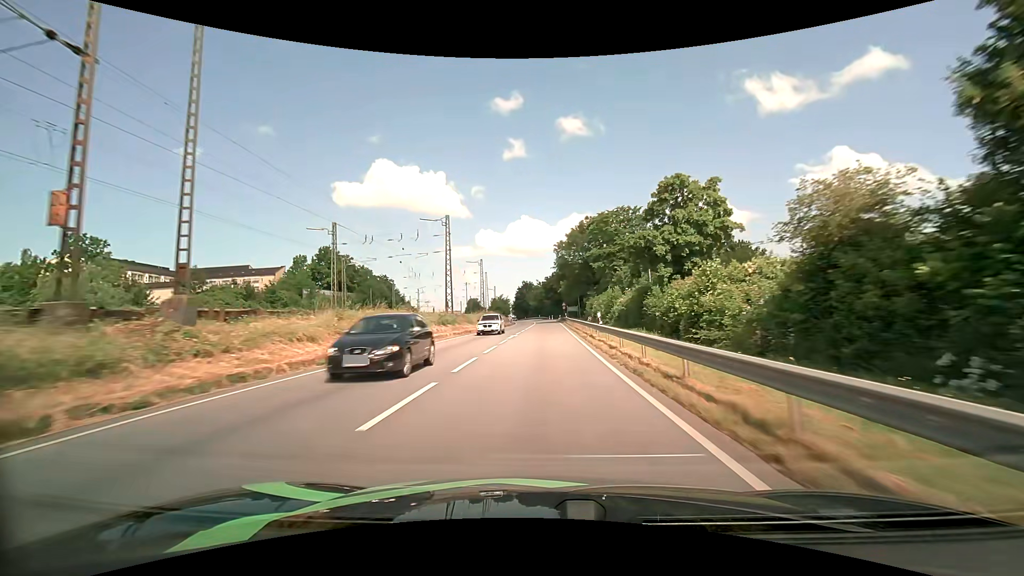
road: primary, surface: asphalt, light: Day
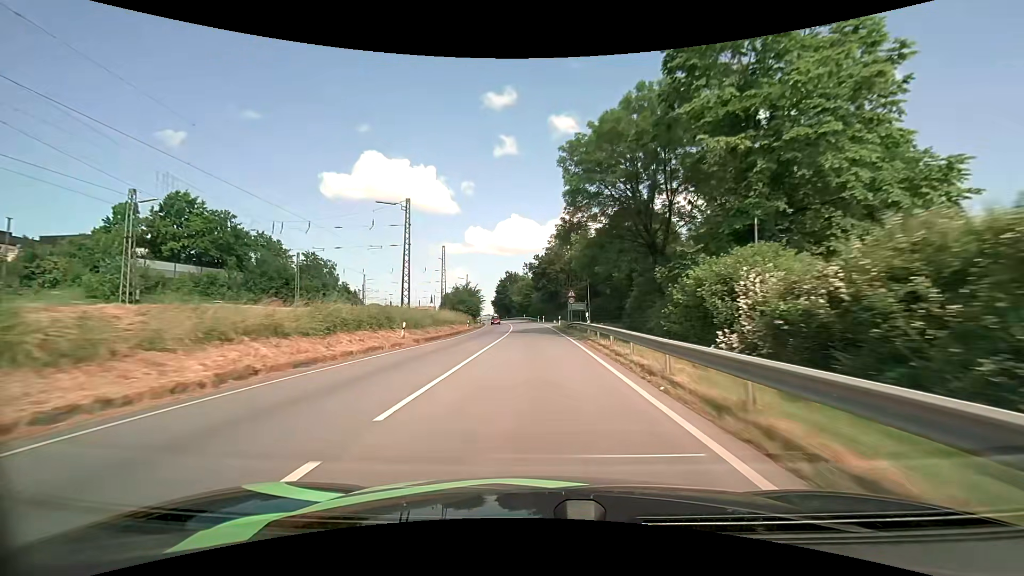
(+0.8, +47.2) m; +1°
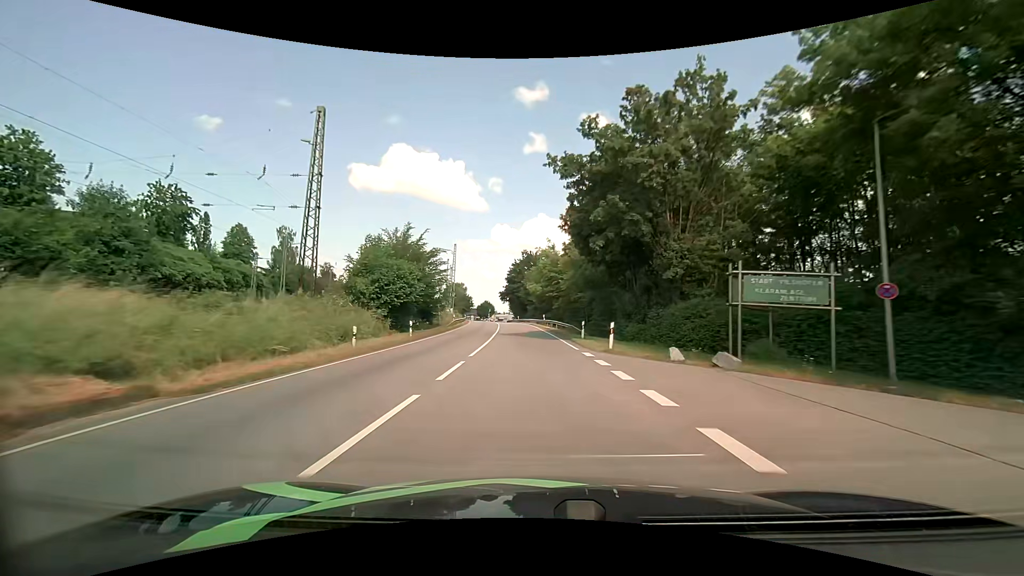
(-1.0, +57.3) m; -3°
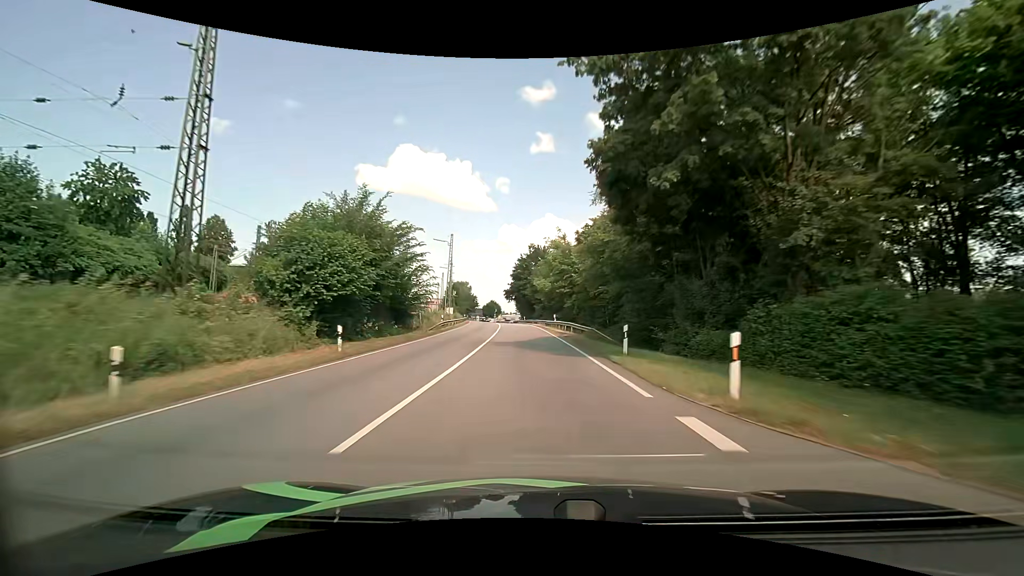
(-0.1, +11.4) m; -1°
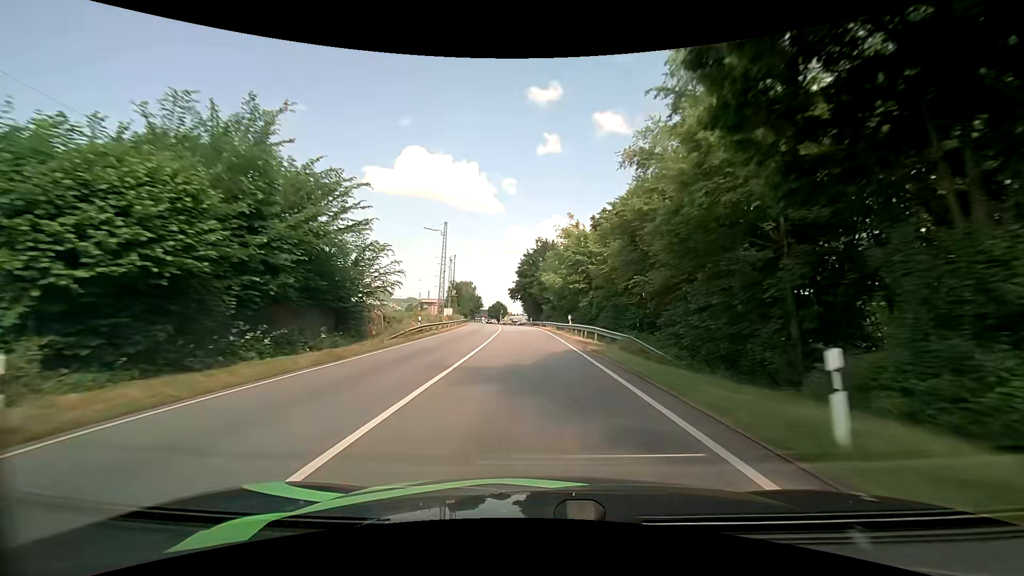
(-0.1, +11.4) m; -1°
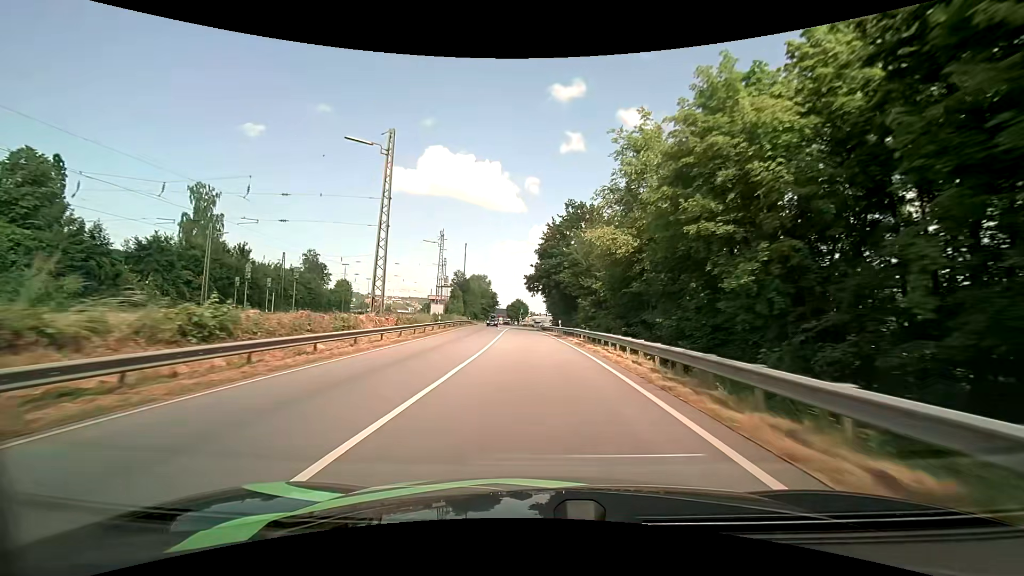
(-0.8, +33.9) m; -3°
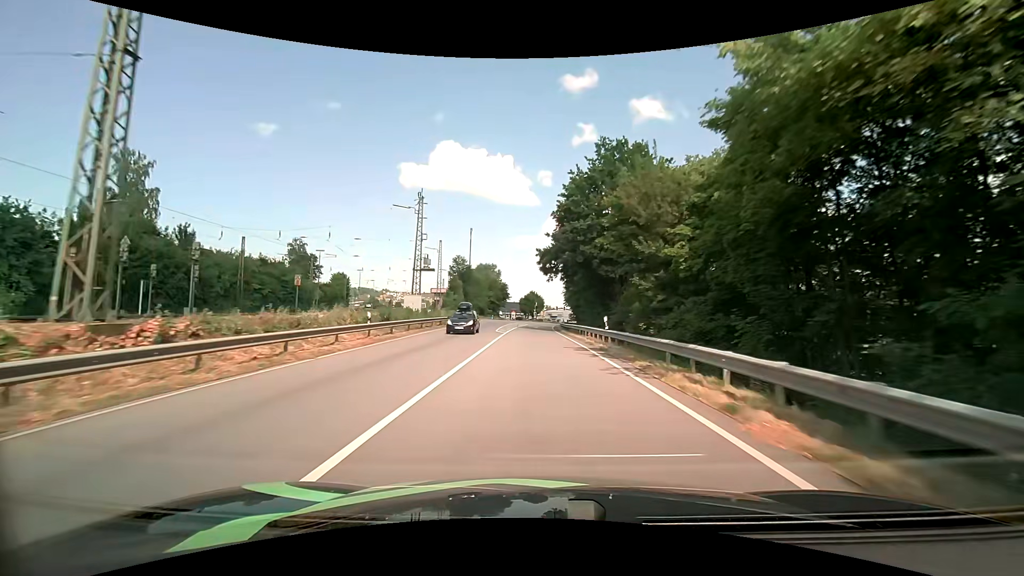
(-0.3, +22.0) m; -2°
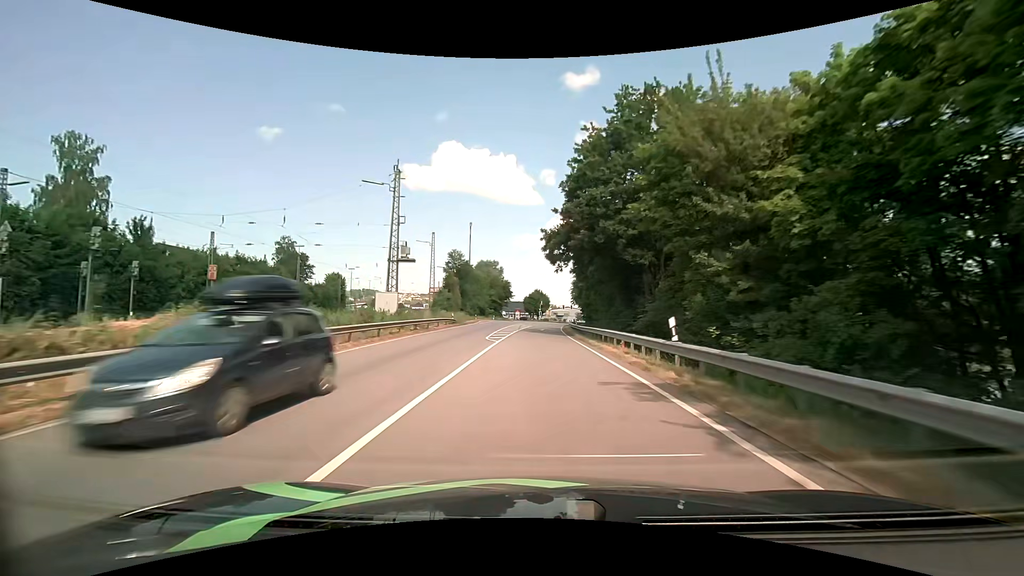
(-0.1, +10.4) m; -1°
(0, +10) (0, +20) (0, +30) (0, +40) (0, +50) (+1, +60) (+1, +70) (+2, +80) (+3, +90) (+4, +100) m
